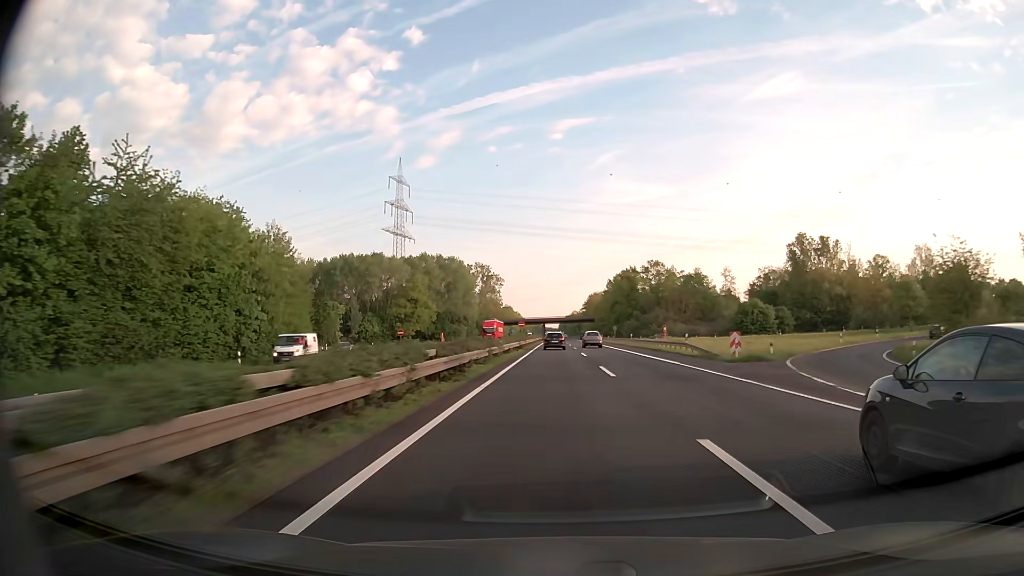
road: trunk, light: Day
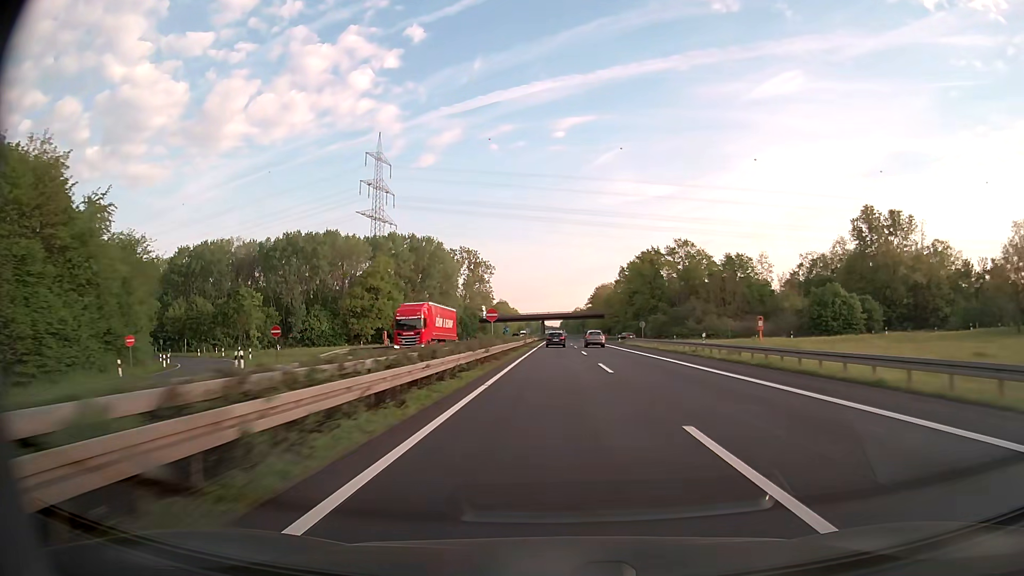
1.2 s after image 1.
(0.0, +36.8) m; 0°
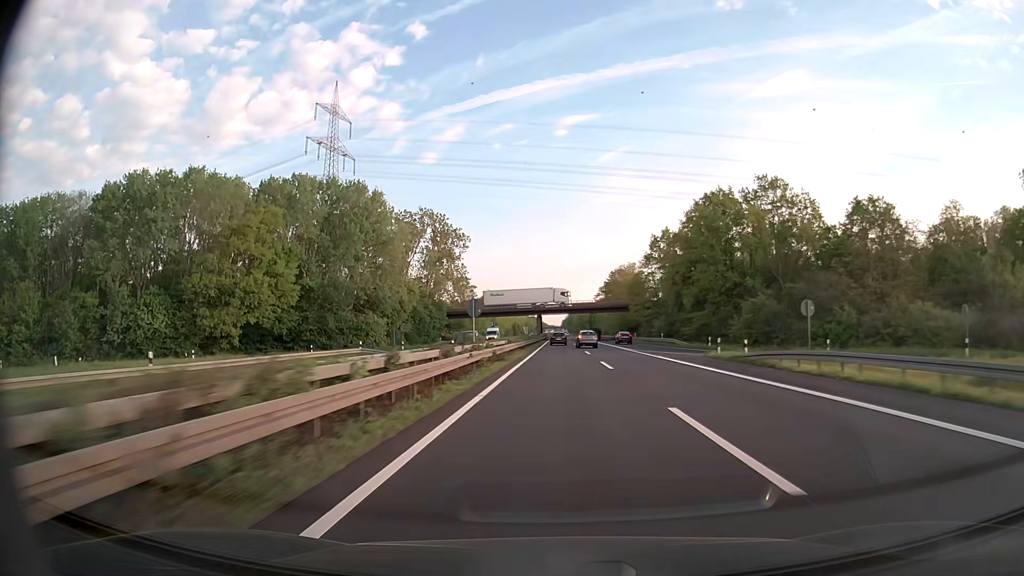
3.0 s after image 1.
(0.0, +55.4) m; 0°
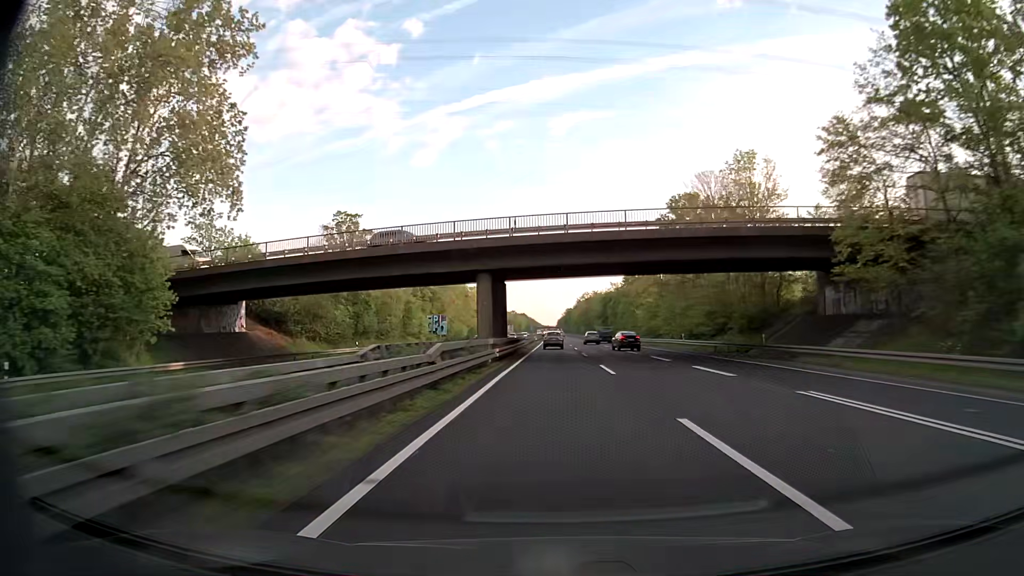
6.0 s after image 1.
(+0.3, +92.6) m; +1°
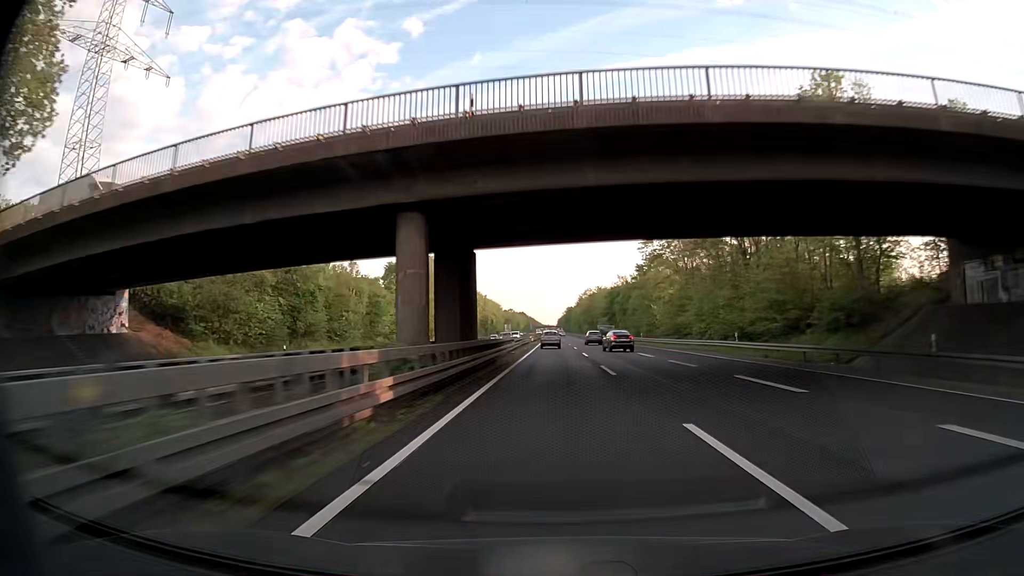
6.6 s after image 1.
(-0.1, +18.6) m; 0°
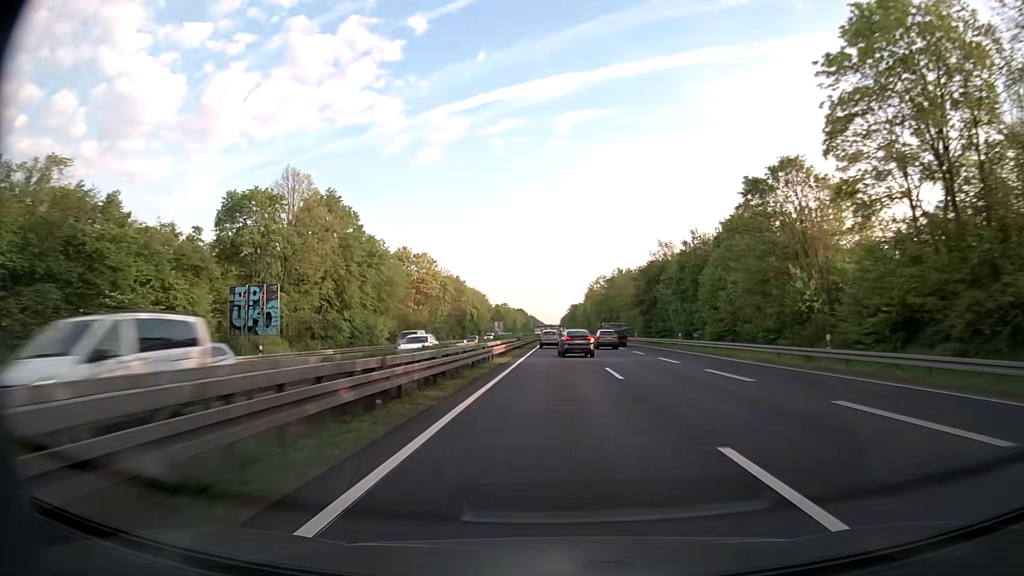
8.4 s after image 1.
(0.0, +55.8) m; 0°
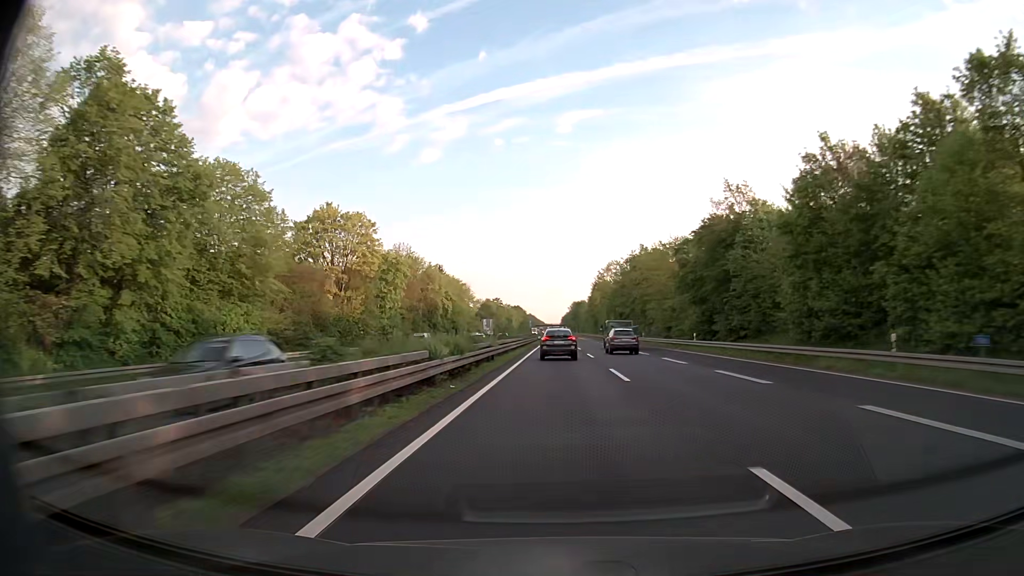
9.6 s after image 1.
(-0.2, +37.2) m; 0°
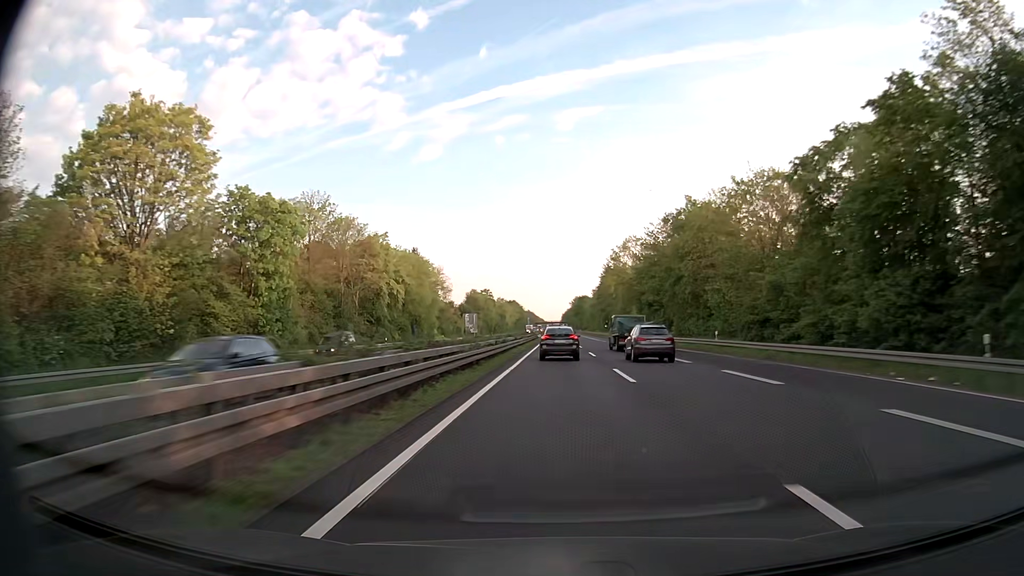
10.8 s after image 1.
(0.0, +36.6) m; 0°
